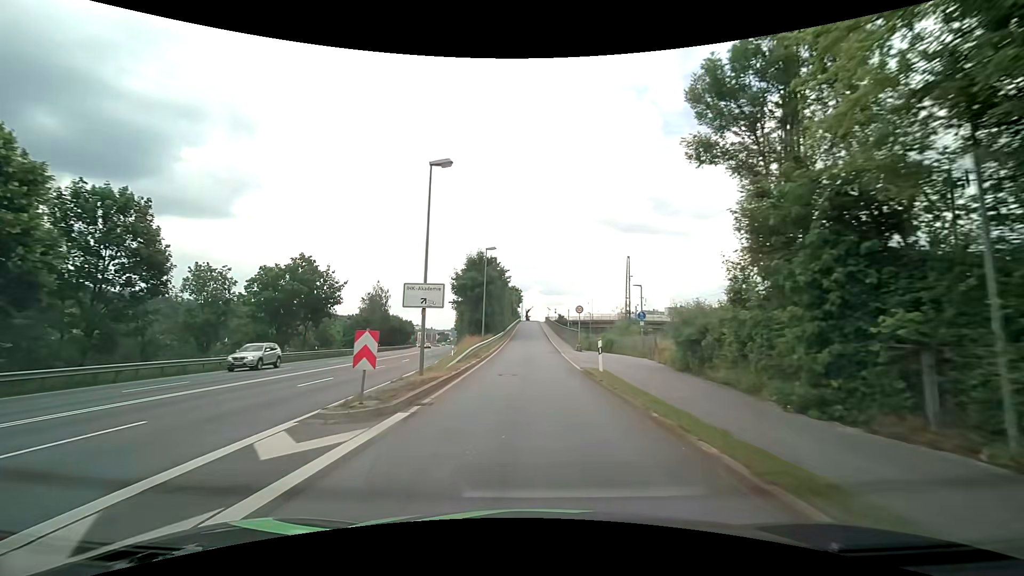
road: unclassified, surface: asphalt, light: Day
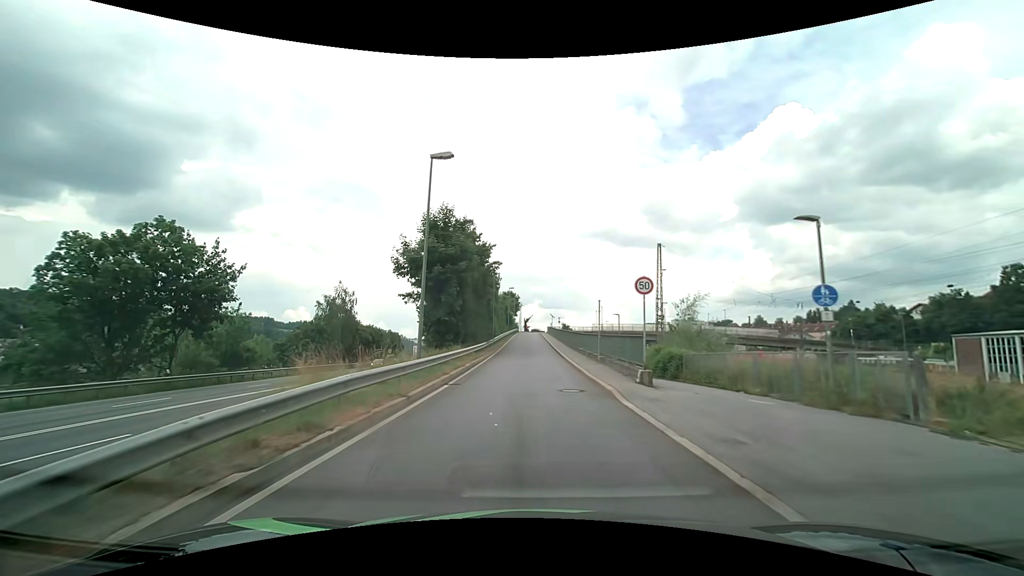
(+0.1, +21.3) m; 0°
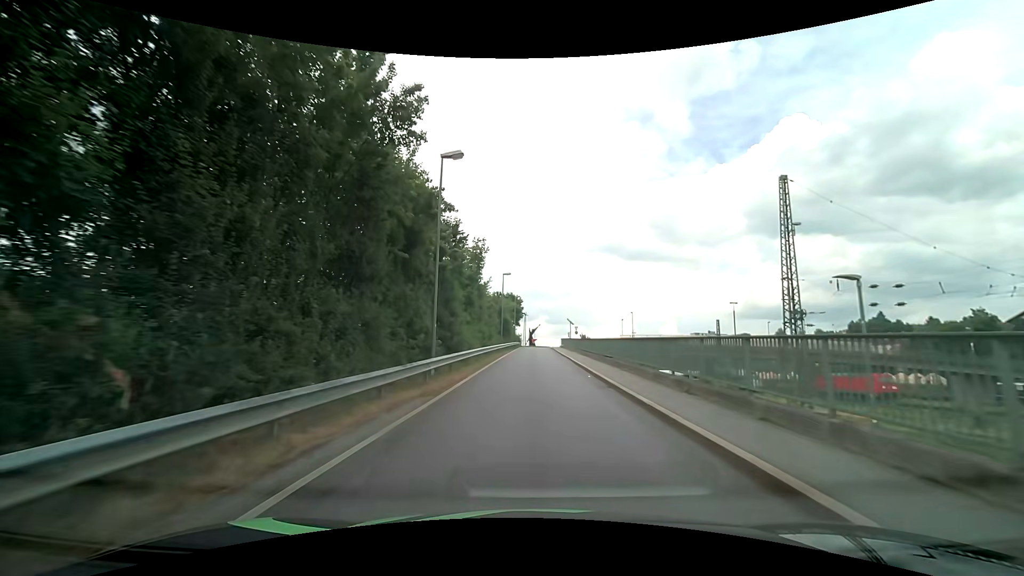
(-0.1, +30.9) m; 0°
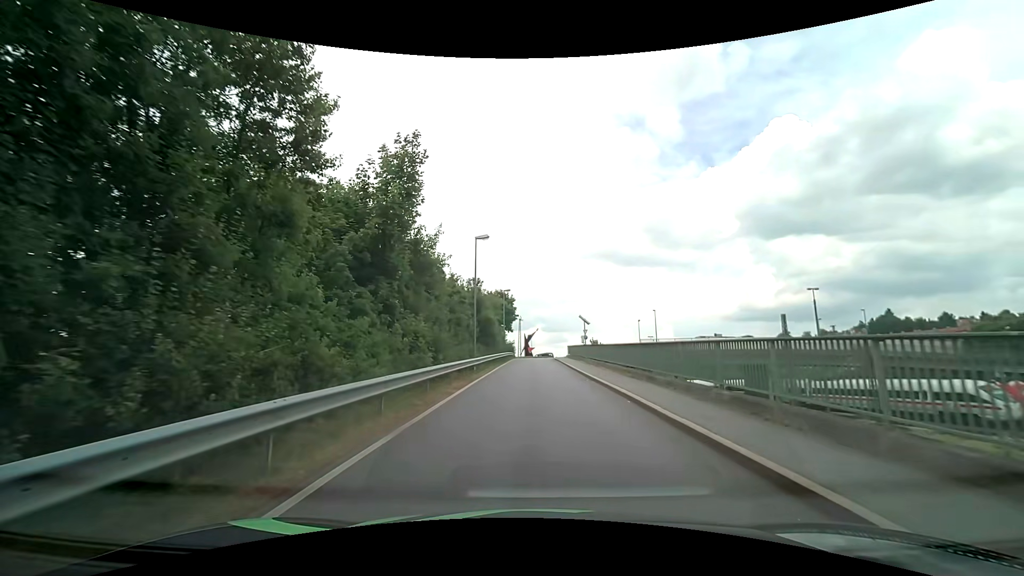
(-0.2, +20.4) m; 0°
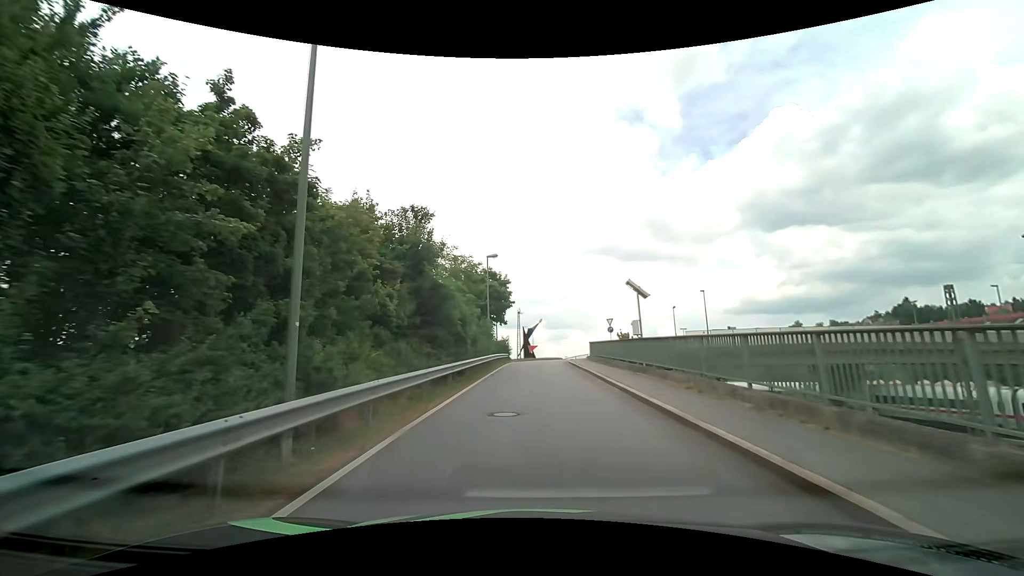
(-0.1, +21.0) m; -1°
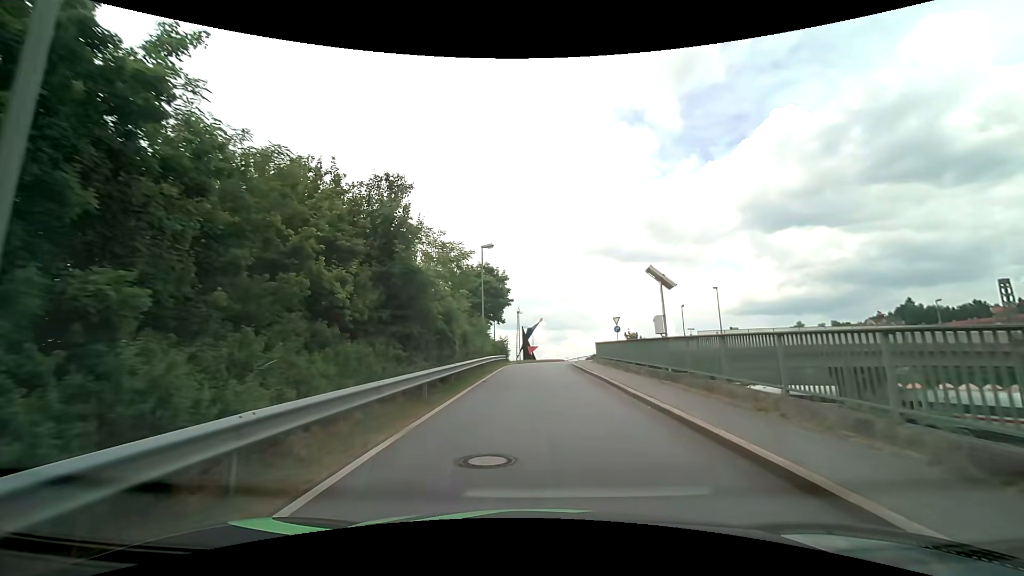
(0.0, +3.8) m; 0°
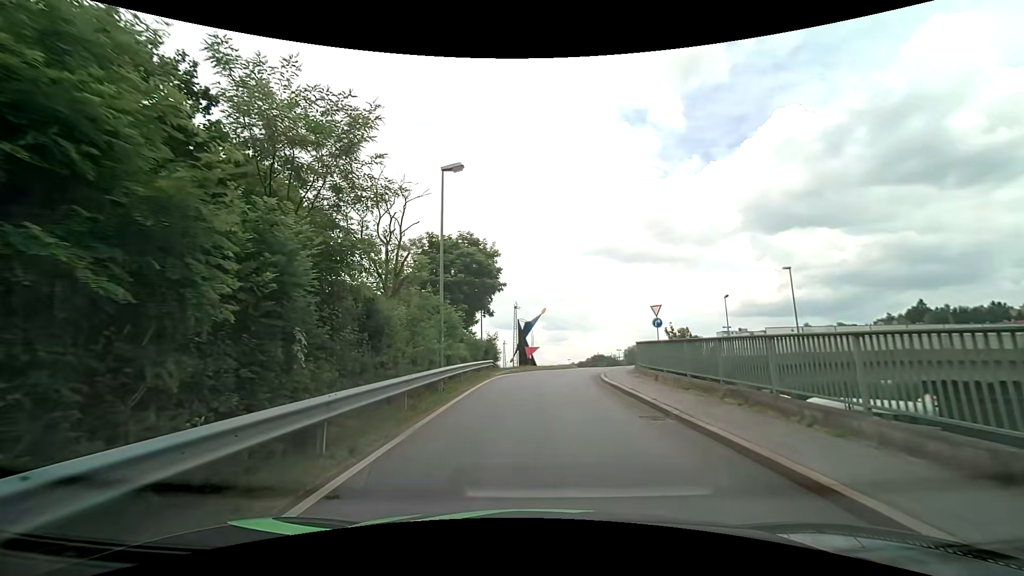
(0.0, +14.2) m; 0°
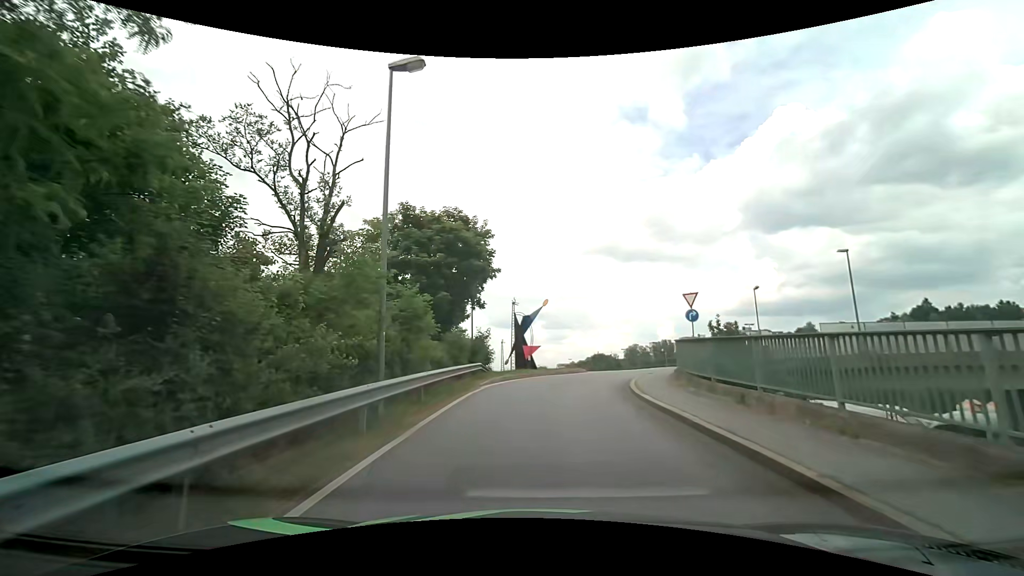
(0.0, +6.6) m; 0°
